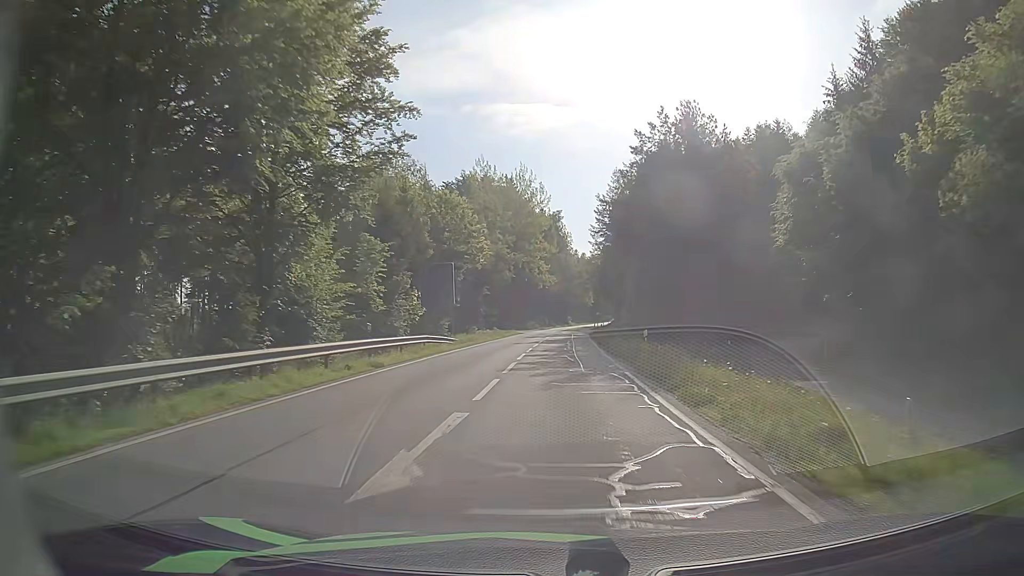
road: tertiary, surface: asphalt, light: Day
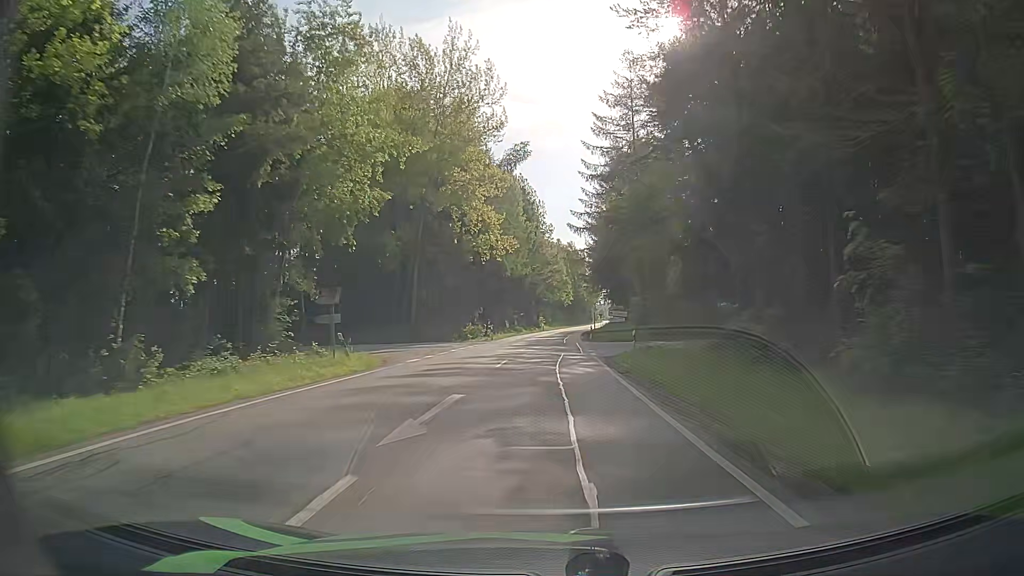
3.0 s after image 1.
(+1.2, +51.7) m; +2°
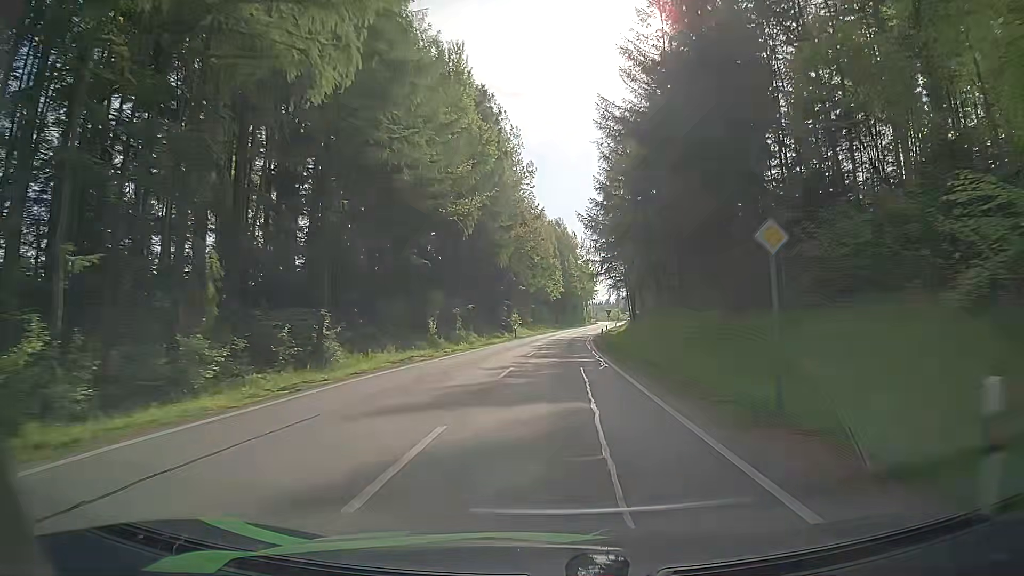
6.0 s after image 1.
(+0.6, +51.9) m; +1°
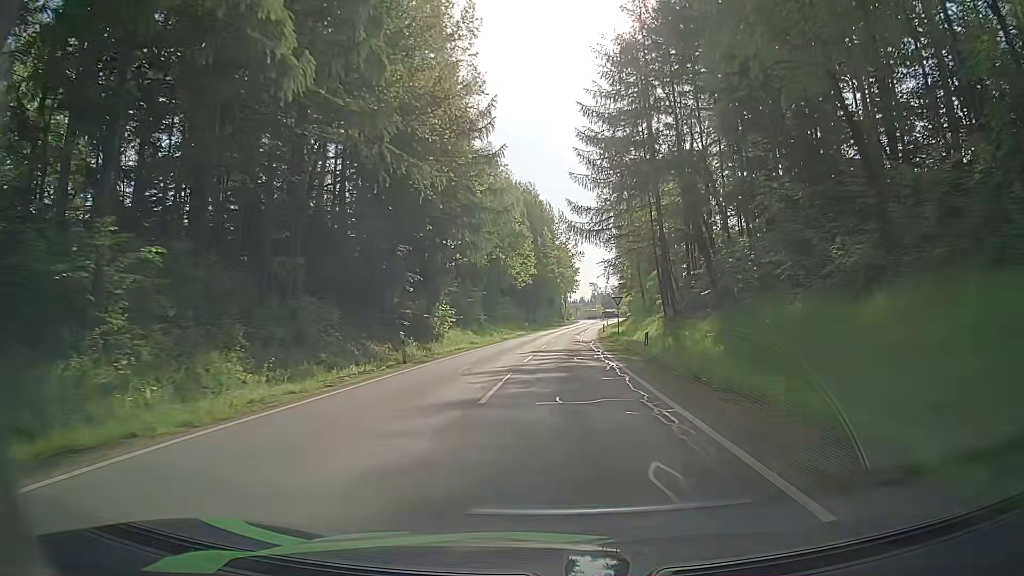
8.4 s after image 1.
(+0.6, +41.4) m; +2°
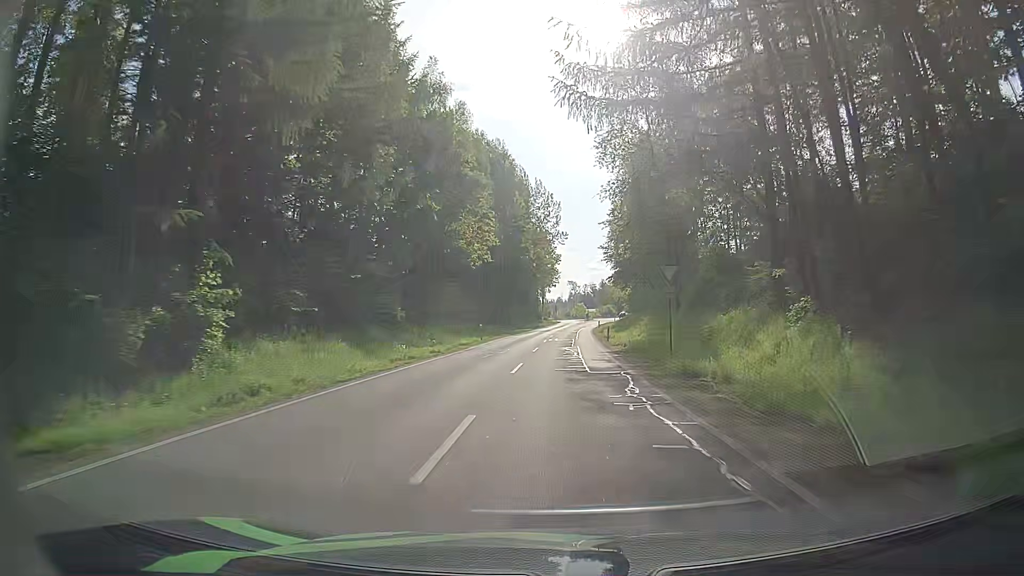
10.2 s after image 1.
(+0.5, +29.6) m; +2°
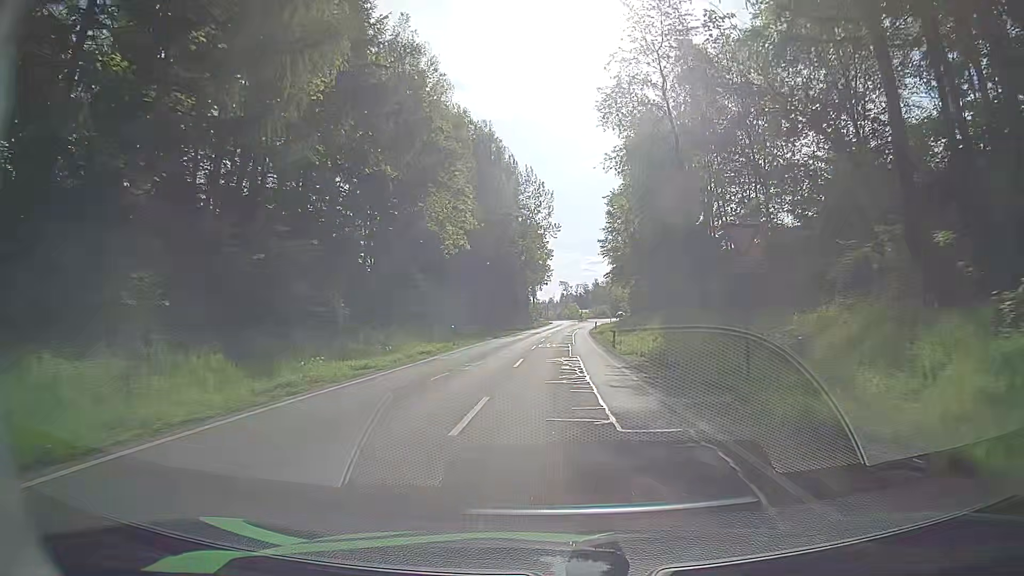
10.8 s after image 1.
(0.0, +9.5) m; +1°
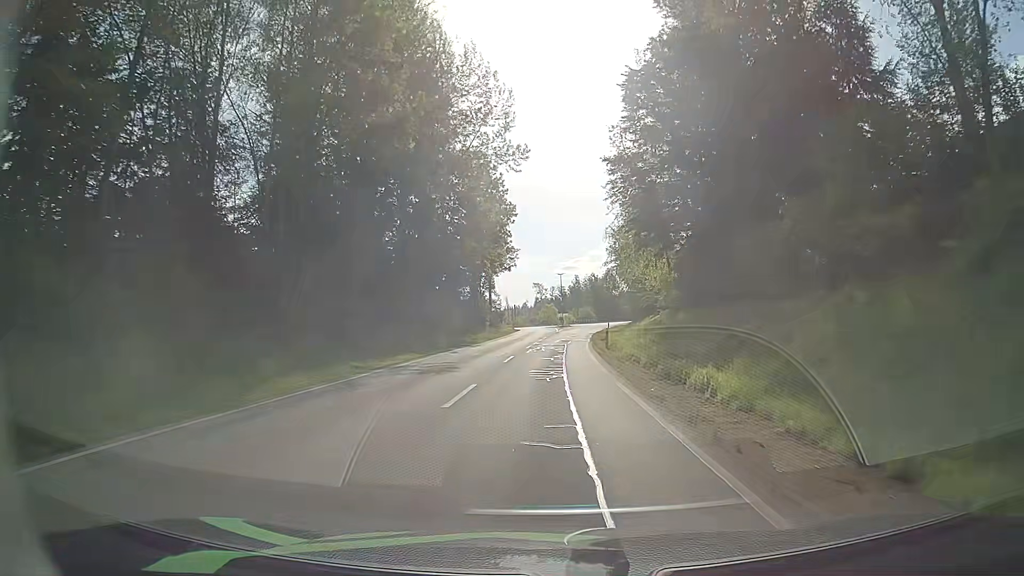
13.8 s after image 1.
(+1.0, +45.1) m; +2°
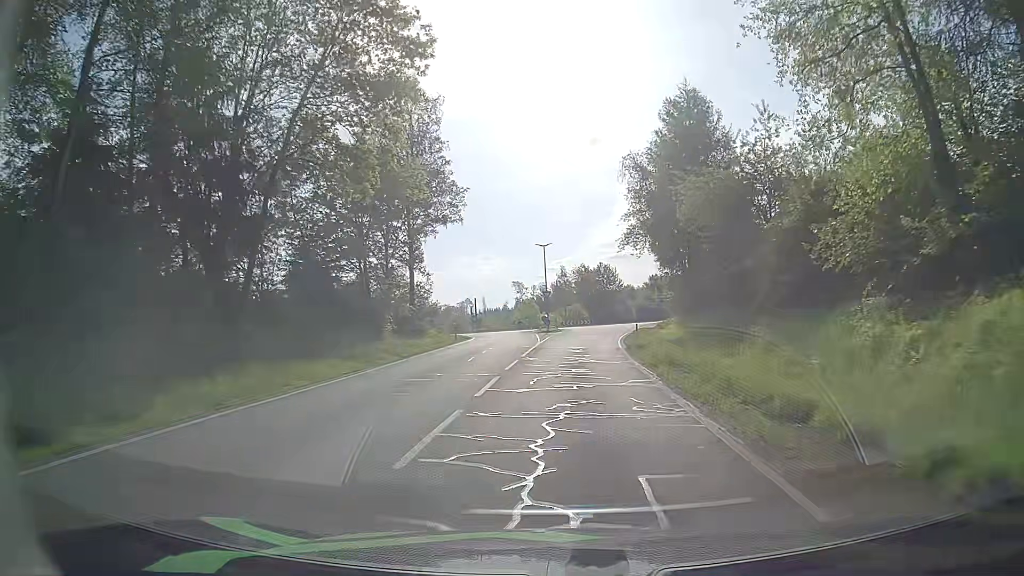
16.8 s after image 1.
(+0.5, +40.5) m; +2°
